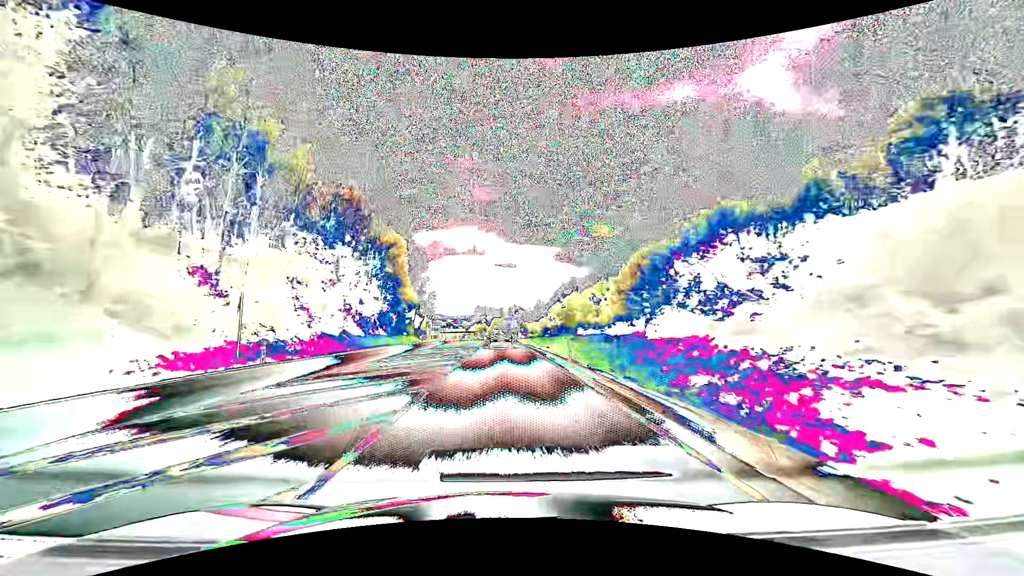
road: primary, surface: asphalt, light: Day
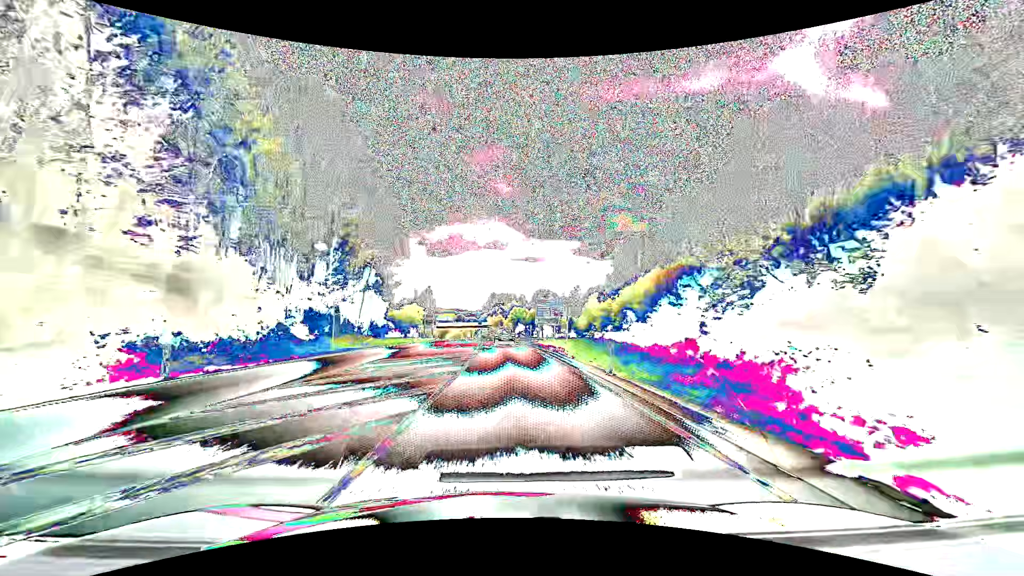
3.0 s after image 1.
(-1.2, +56.4) m; -2°
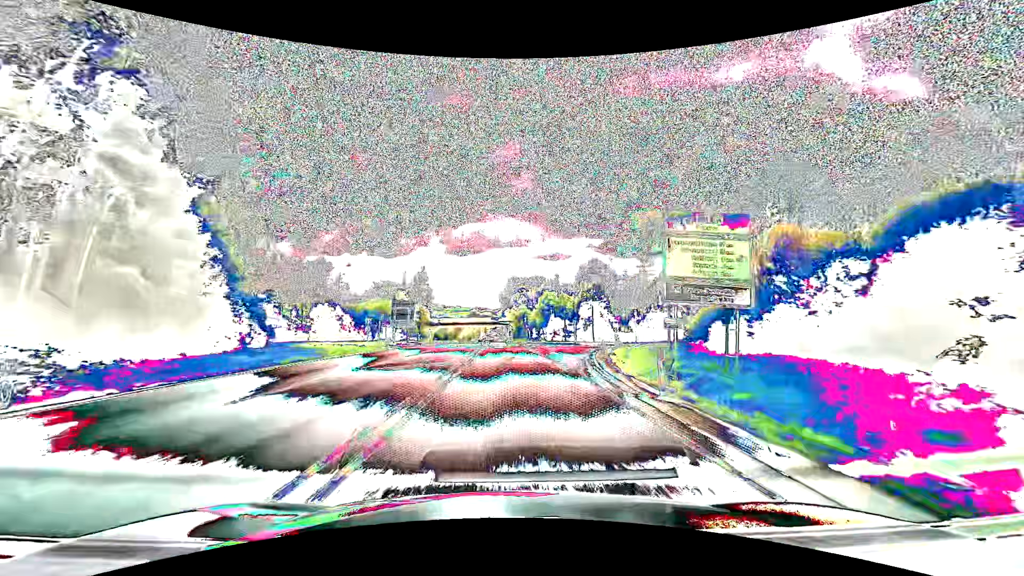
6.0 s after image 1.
(-1.2, +51.6) m; -3°
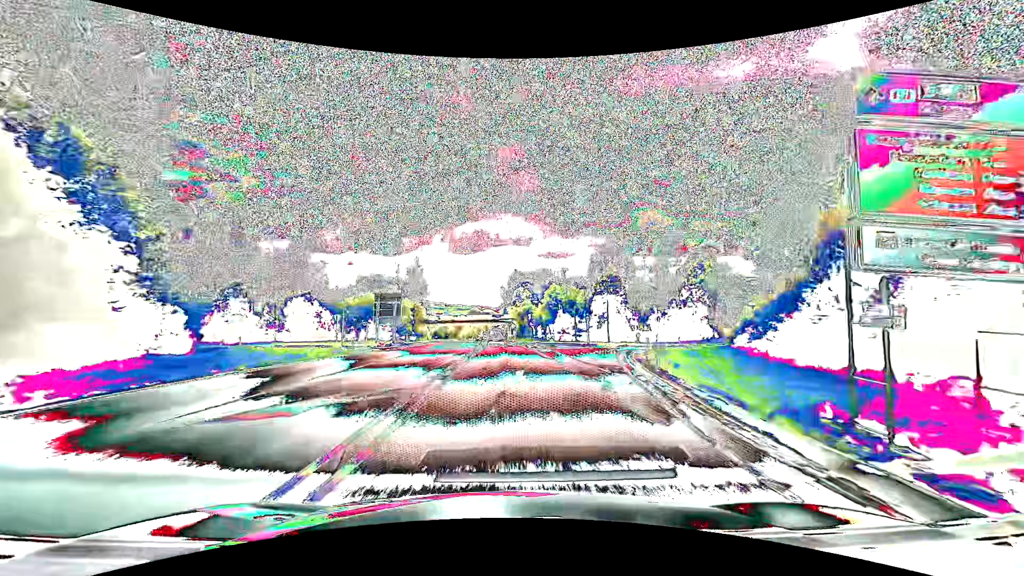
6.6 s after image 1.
(0.0, +10.5) m; 0°
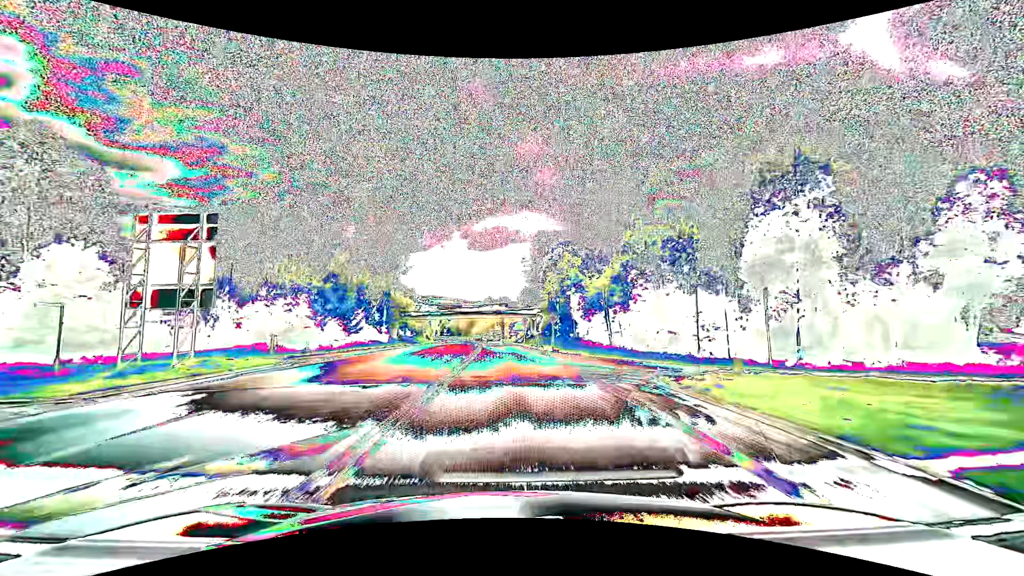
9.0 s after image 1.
(-0.7, +42.4) m; -2°
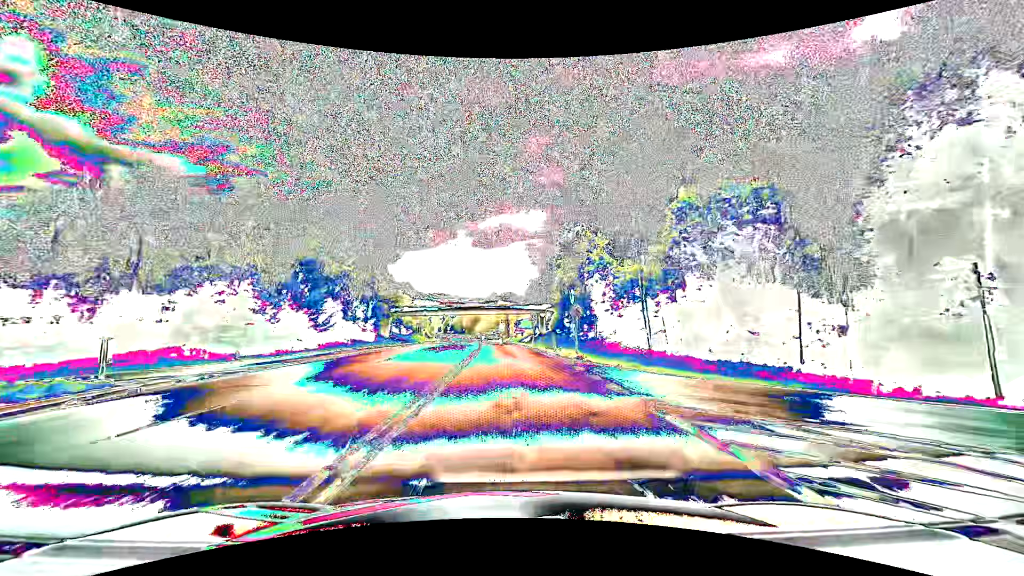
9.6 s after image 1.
(-0.1, +10.7) m; -1°
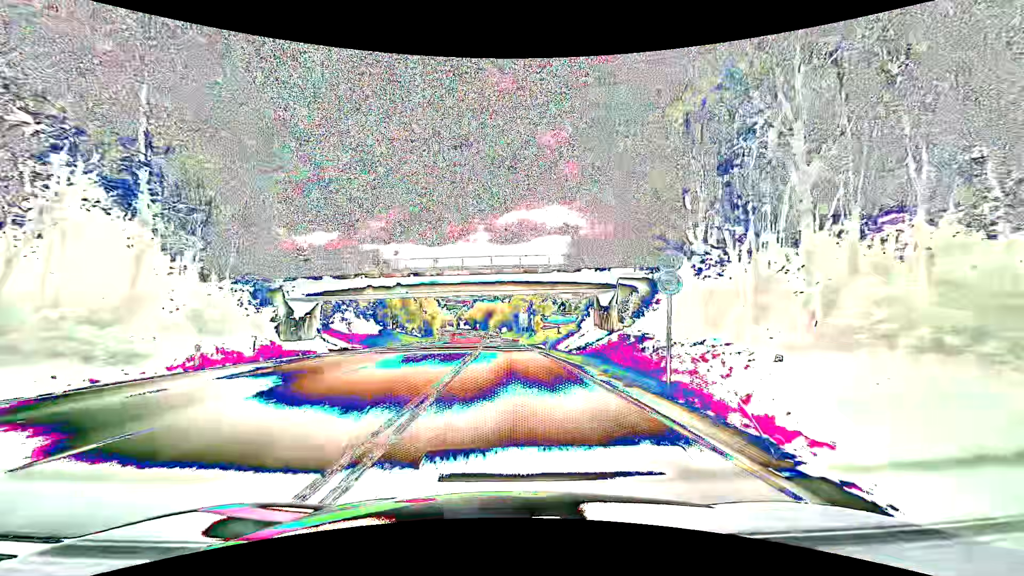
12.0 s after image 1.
(-0.9, +42.9) m; -2°
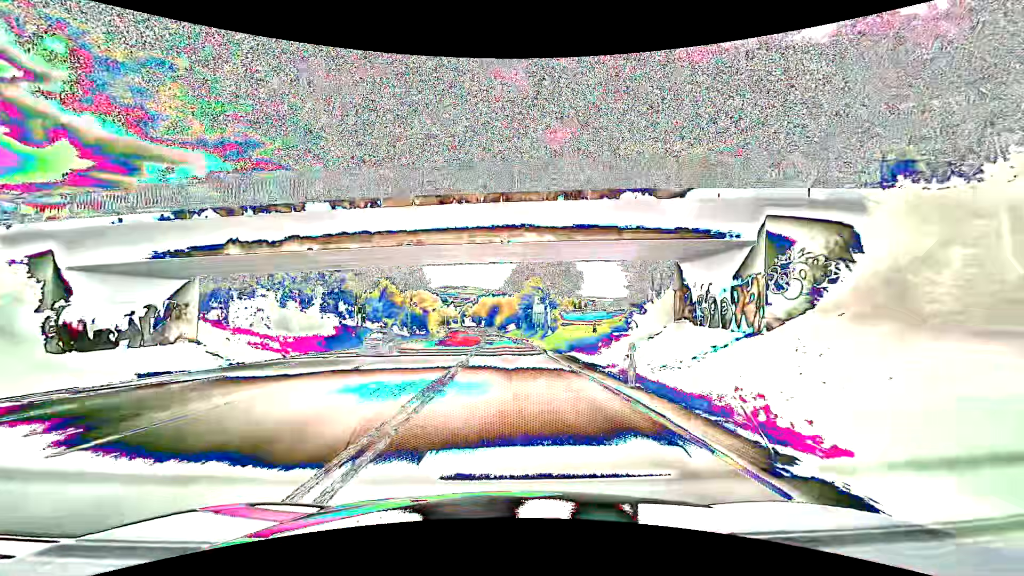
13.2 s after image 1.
(-0.2, +21.5) m; -1°
(0, +10) (0, +20) (0, +30) (0, +40) (-1, +50) (-1, +60) (-1, +70) (-2, +80) (-3, +90) (-3, +100) m
